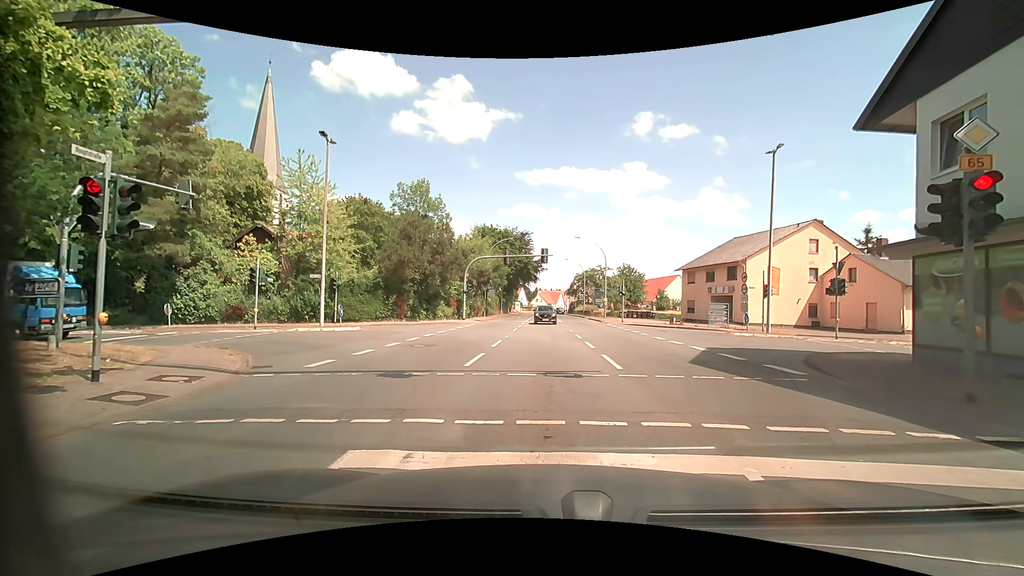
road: primary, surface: asphalt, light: Day
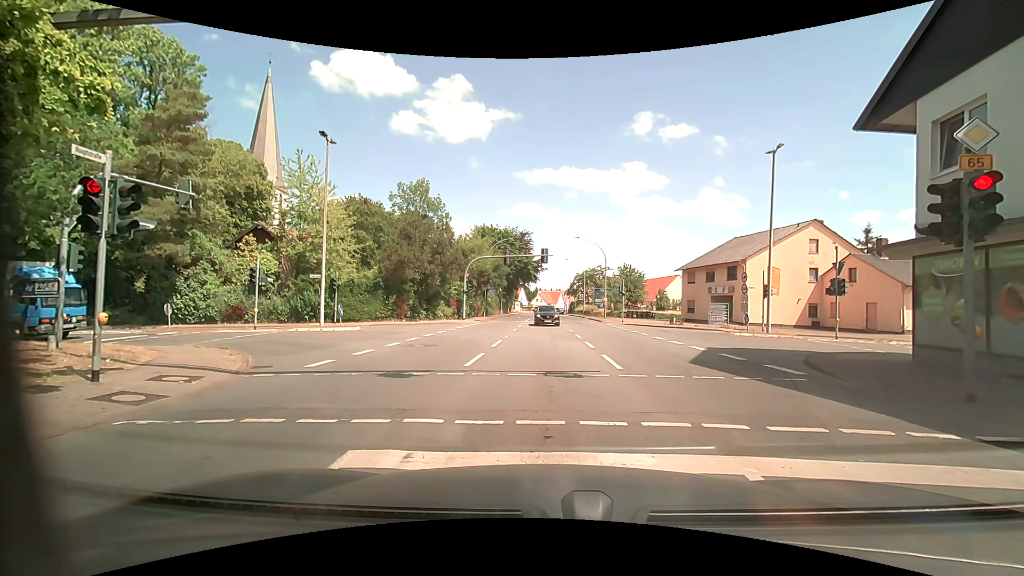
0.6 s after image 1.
(0.0, 0.0) m; 0°
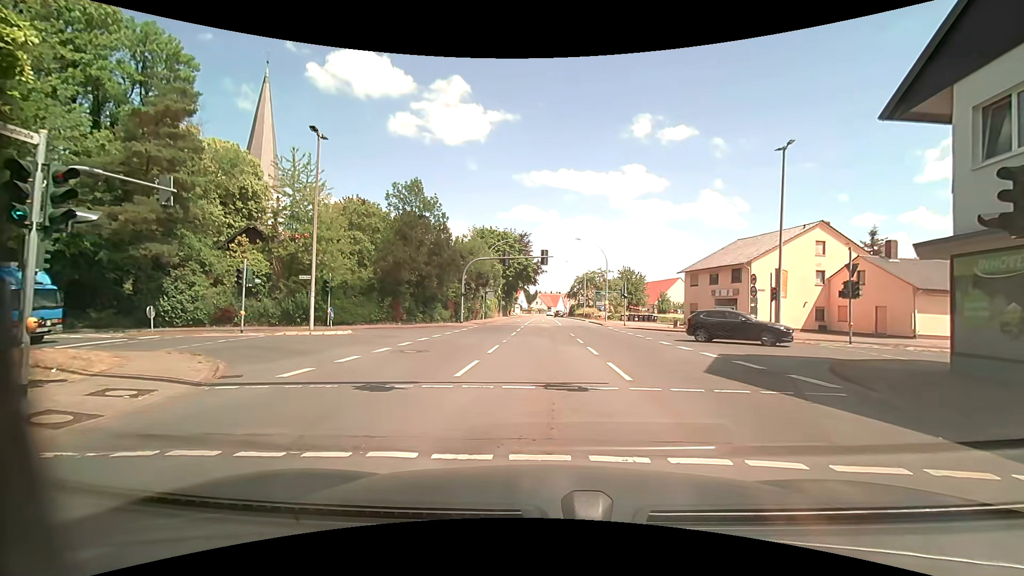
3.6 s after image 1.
(0.0, +1.3) m; 0°
